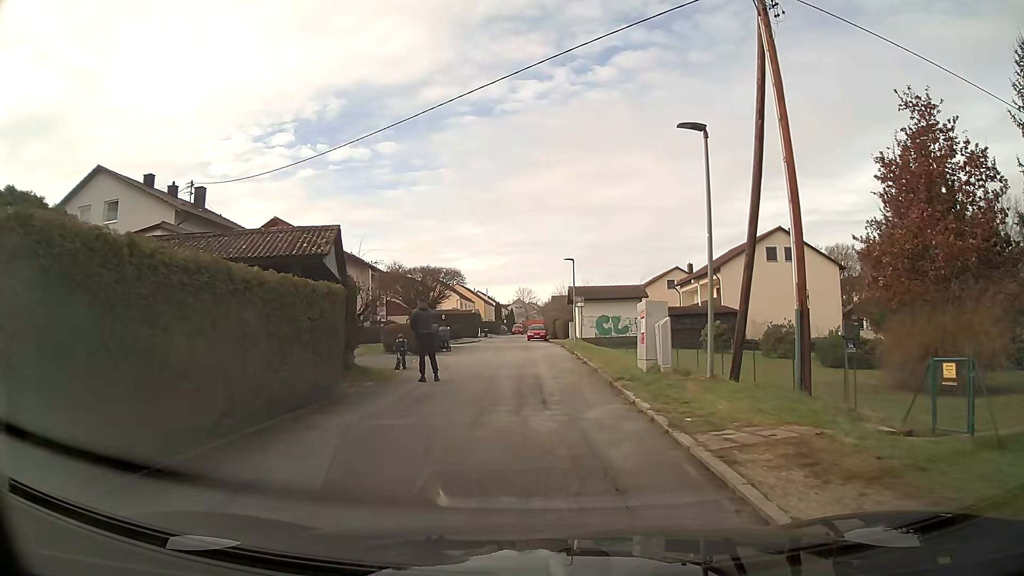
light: Day
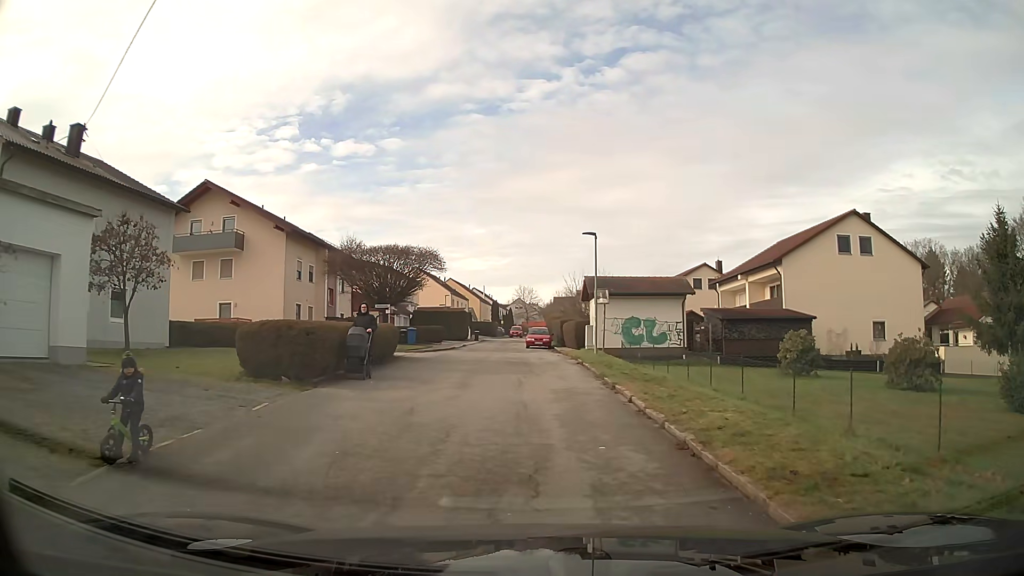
(-0.1, +13.7) m; 0°
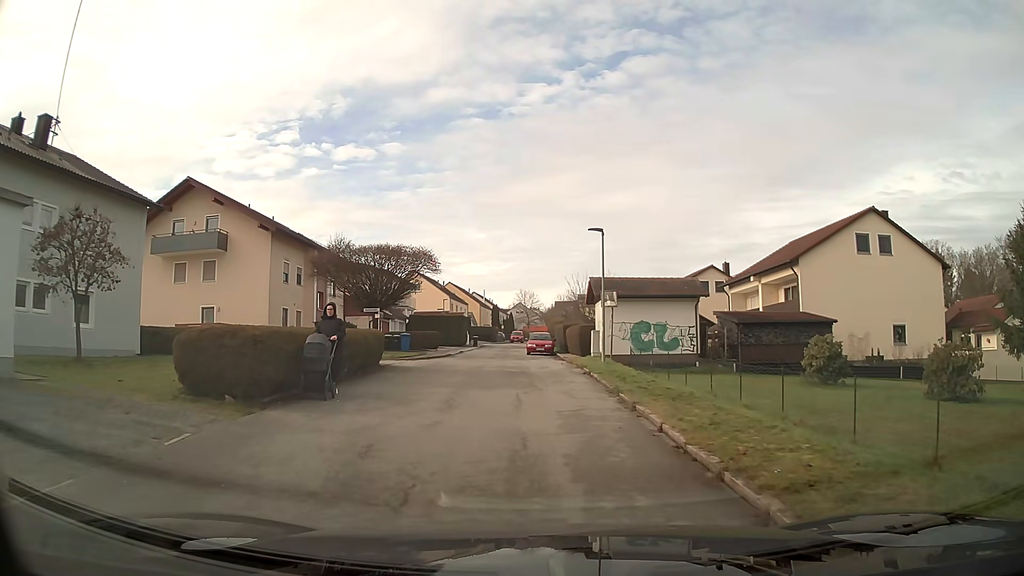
(0.0, +2.7) m; 0°
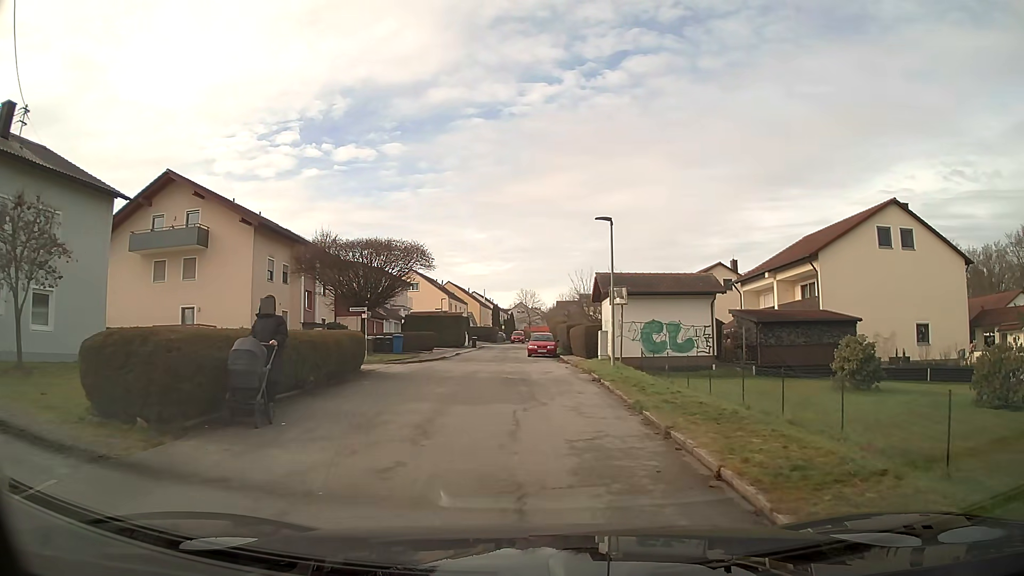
(0.0, +2.8) m; 0°
(0, +10) (0, +20) (-2, +30) (-3, +40) (-2, +50) (-1, +60) (-1, +70) (-3, +79) (-13, +83) (-22, +85) m
